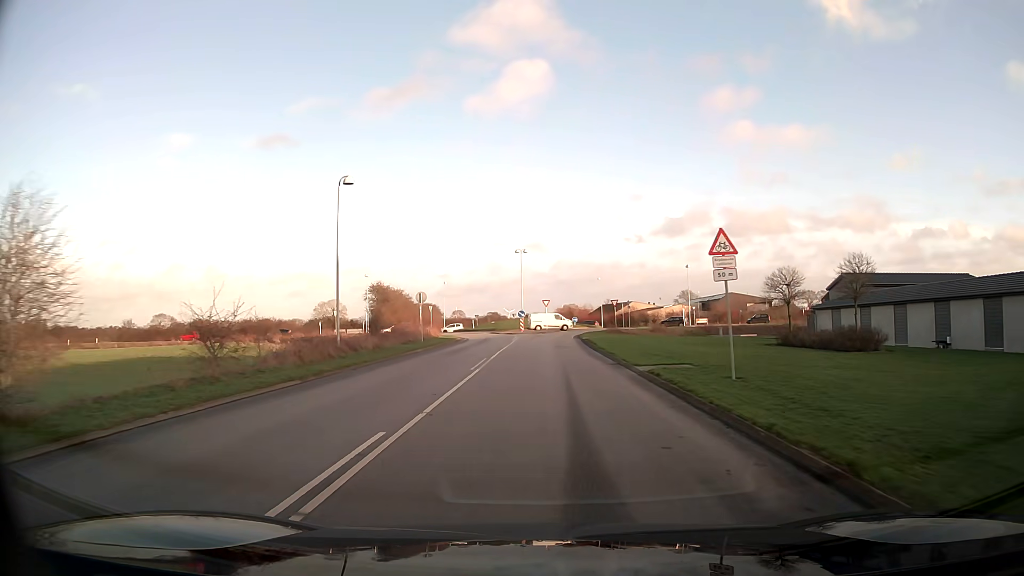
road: unclassified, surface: asphalt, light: Day
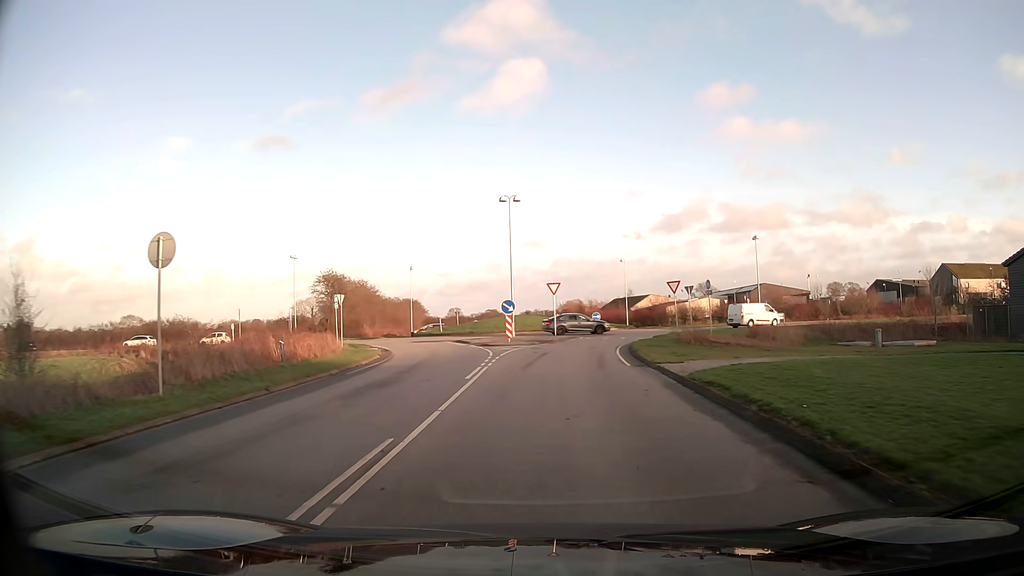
(-0.2, +29.6) m; 0°
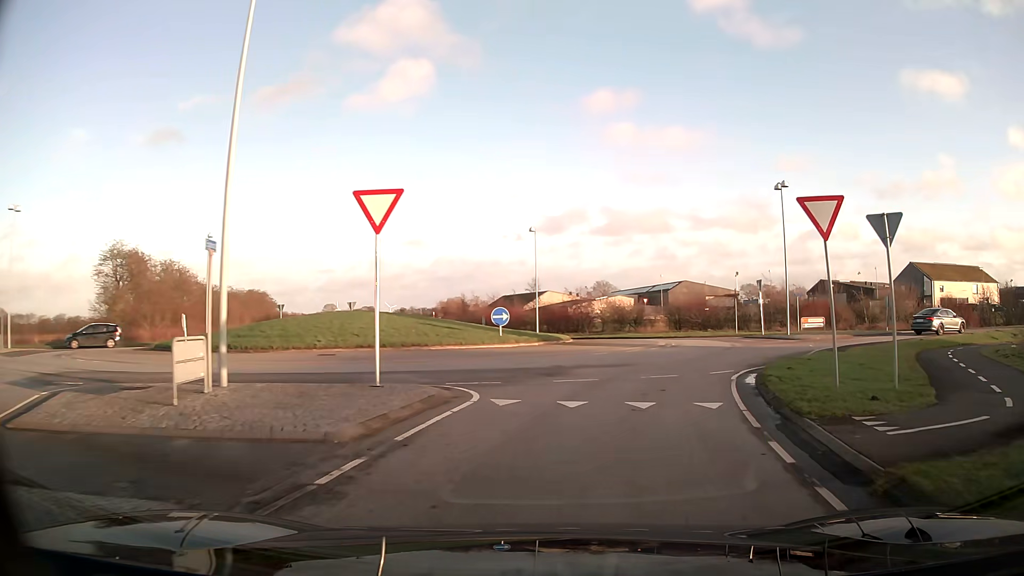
(+1.3, +29.1) m; +9°
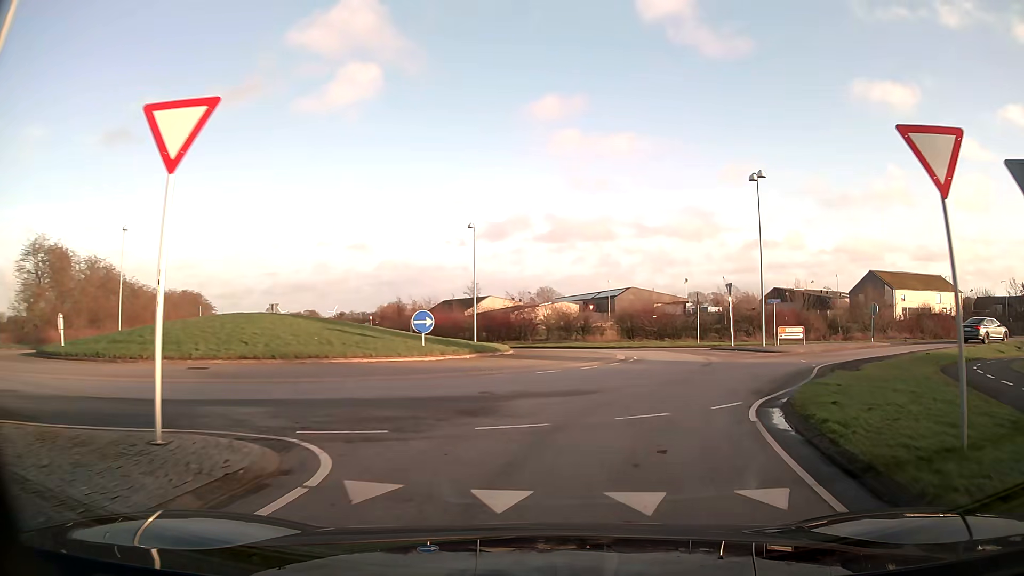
(+0.2, +5.0) m; +5°
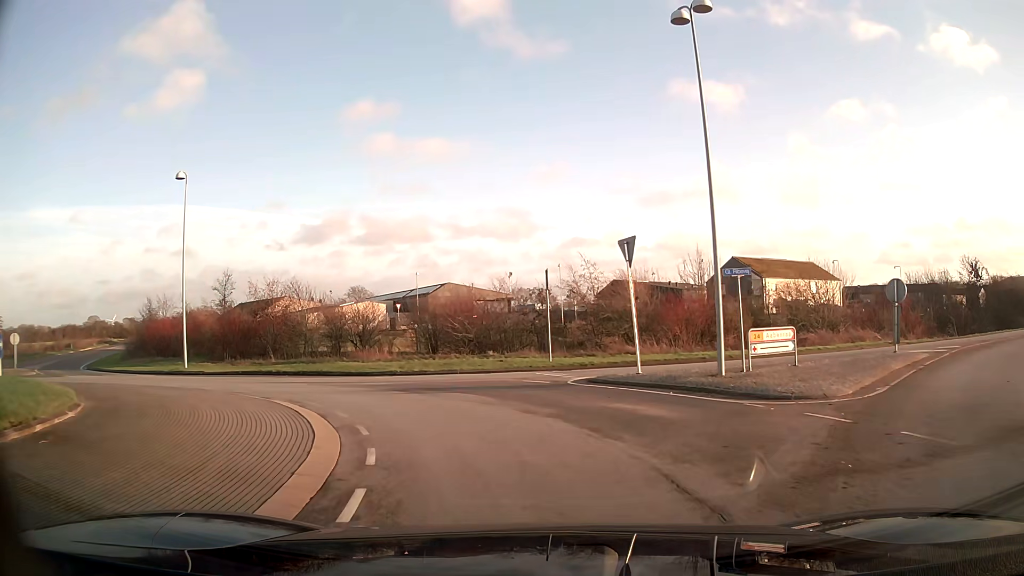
(+3.1, +18.2) m; +16°
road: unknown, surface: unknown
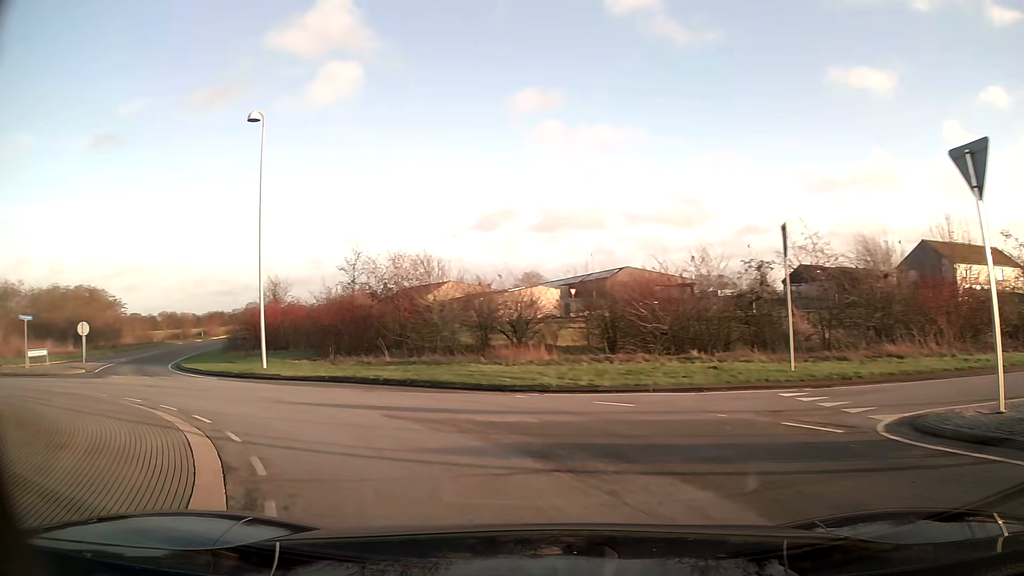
(-0.7, +8.2) m; -14°
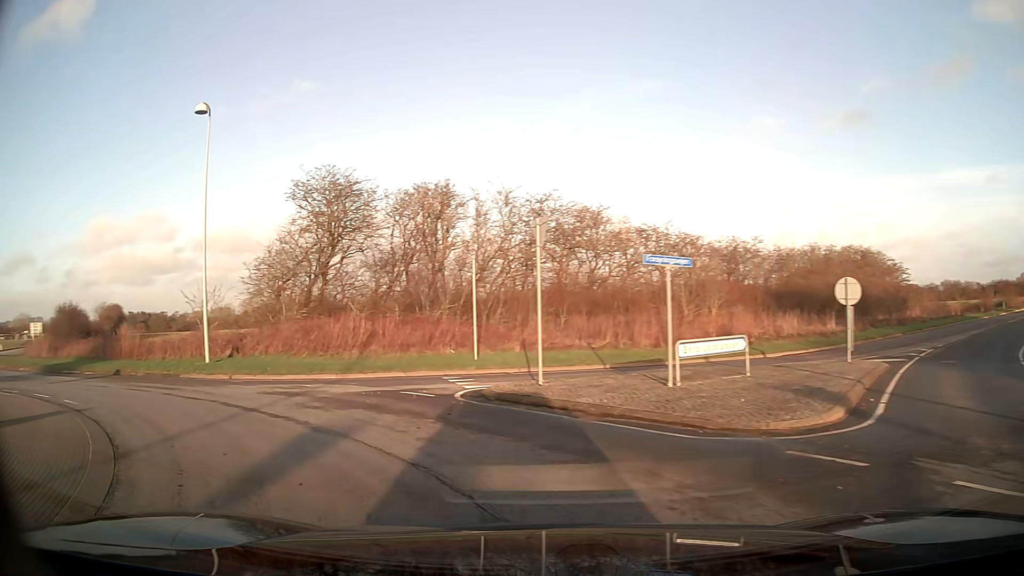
(-10.3, +15.8) m; -67°
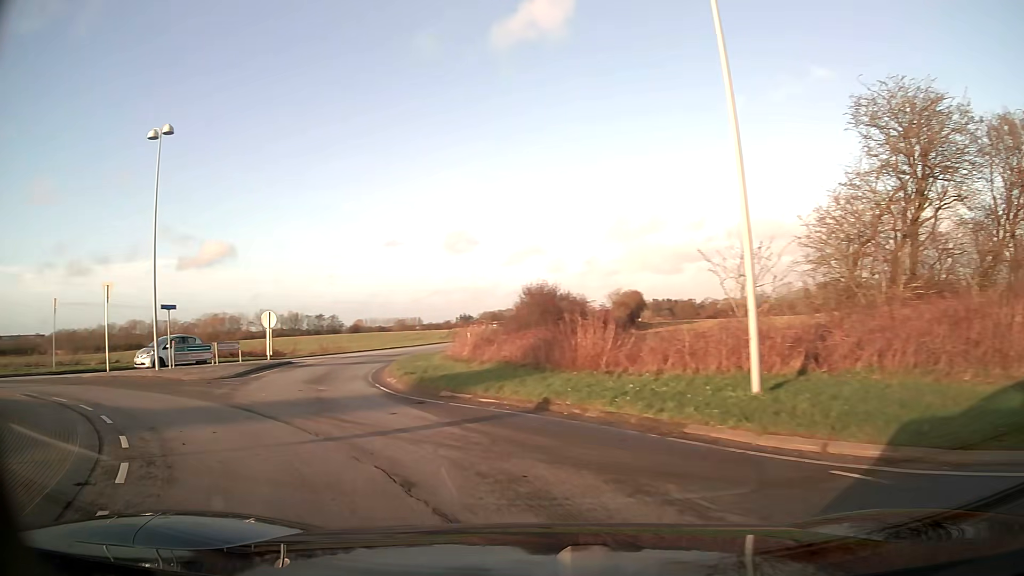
(-4.8, +11.2) m; -46°
(-2, +10) (-6, +19) (-7, +29) (-8, +39) (-7, +49) (-5, +59) (-4, +69) (-2, +78) (-1, +88) (+1, +98) m
